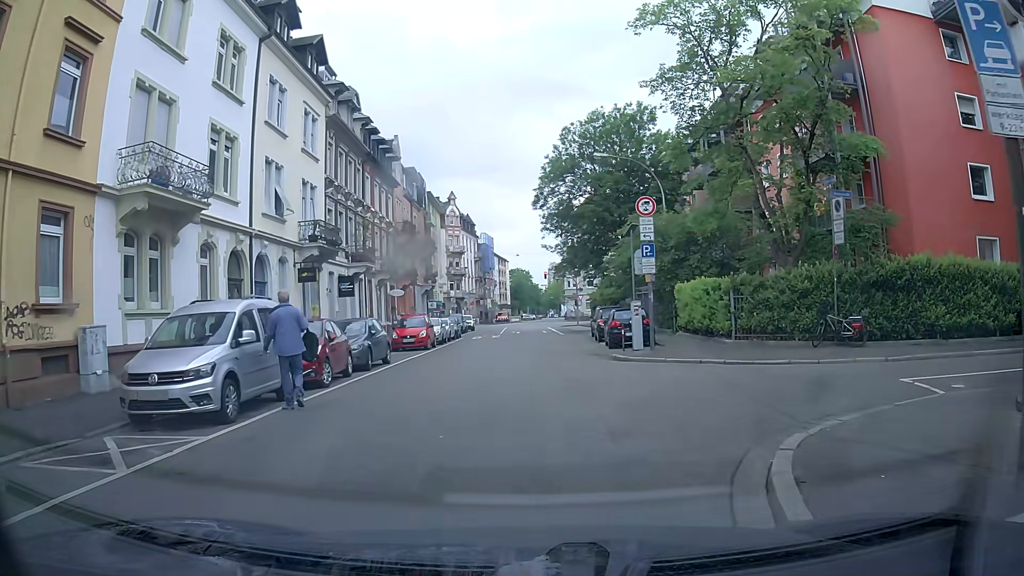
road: residential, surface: asphalt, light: Day
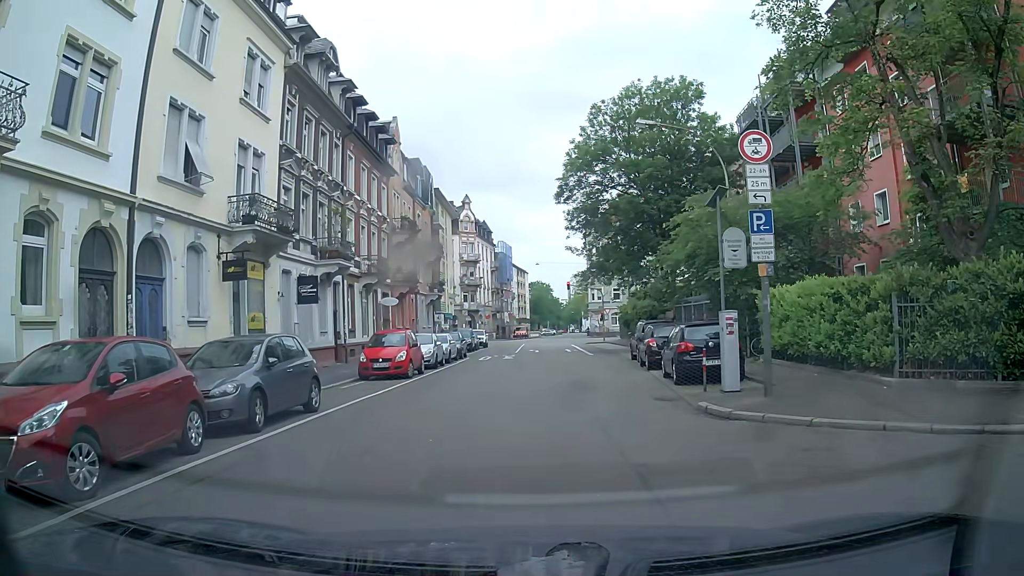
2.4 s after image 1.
(-0.2, +8.8) m; -1°
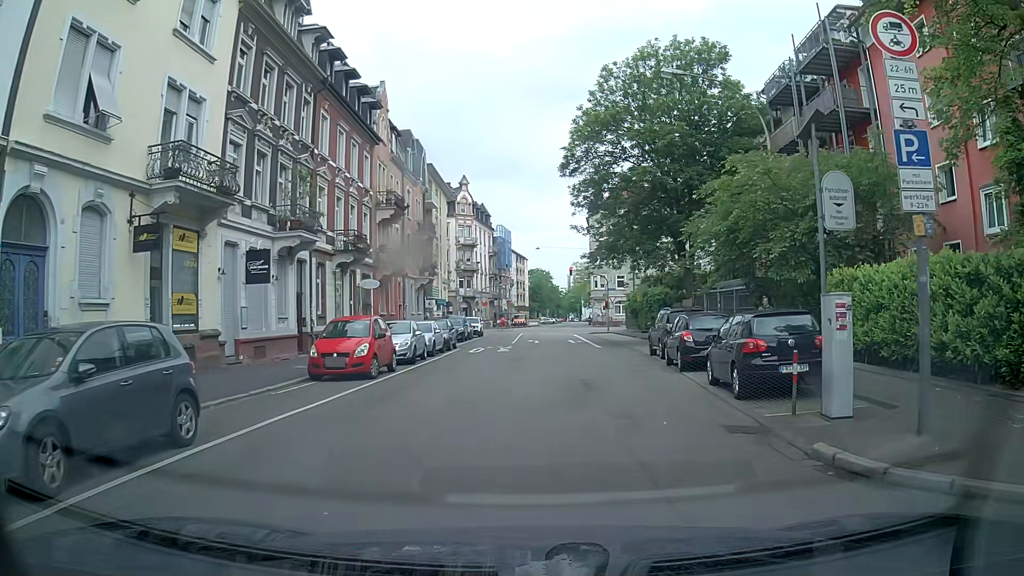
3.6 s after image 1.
(-0.2, +5.1) m; -2°
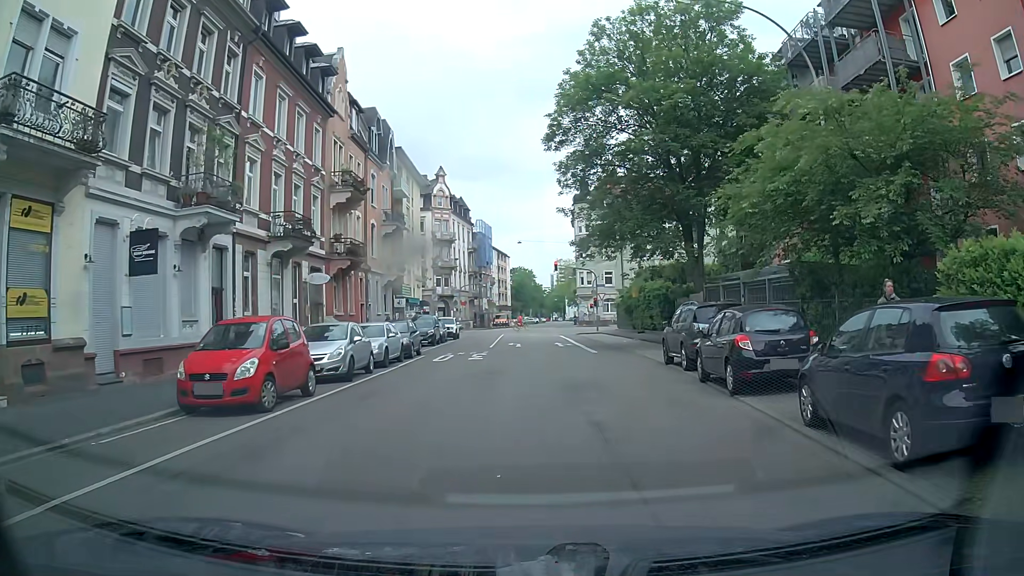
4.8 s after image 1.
(0.0, +6.0) m; +1°
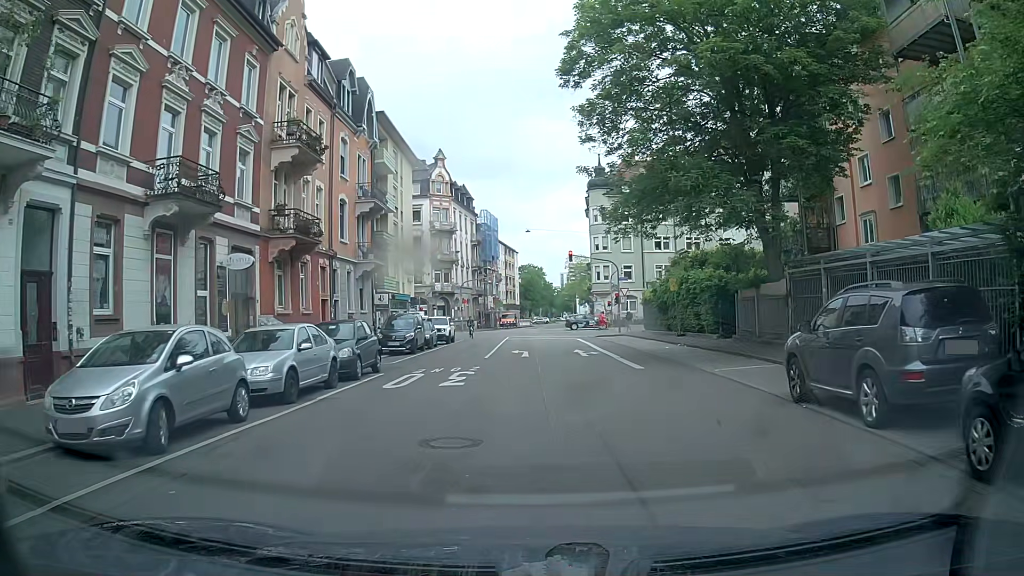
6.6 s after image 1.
(-0.2, +9.4) m; -2°
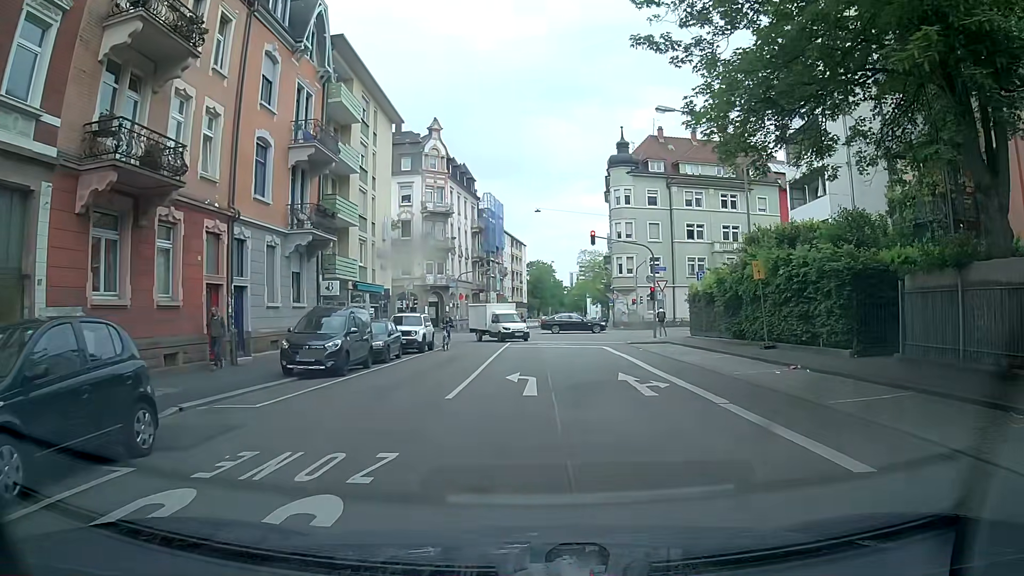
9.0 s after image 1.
(0.0, +12.3) m; 0°
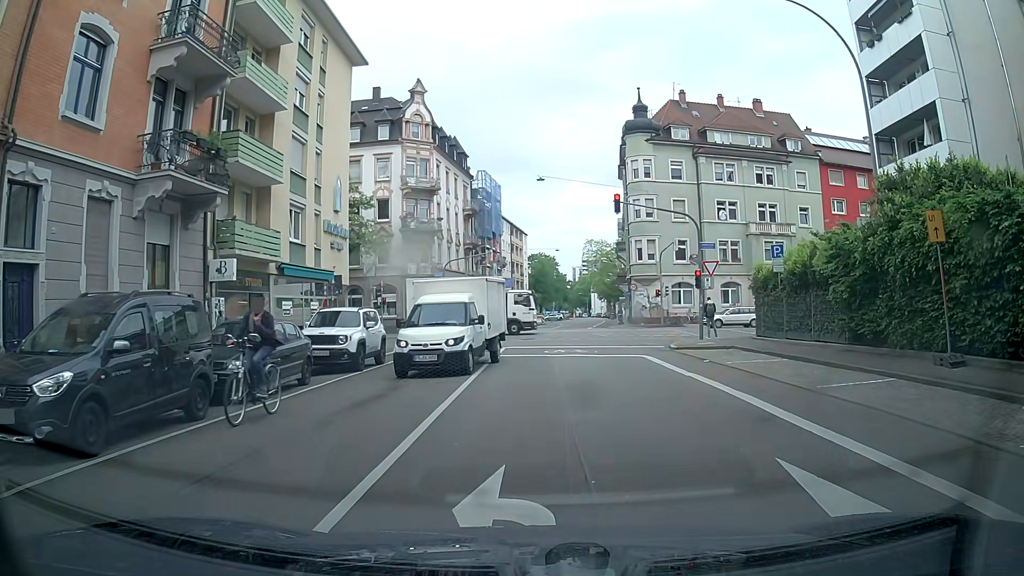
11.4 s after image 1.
(0.0, +10.9) m; -1°
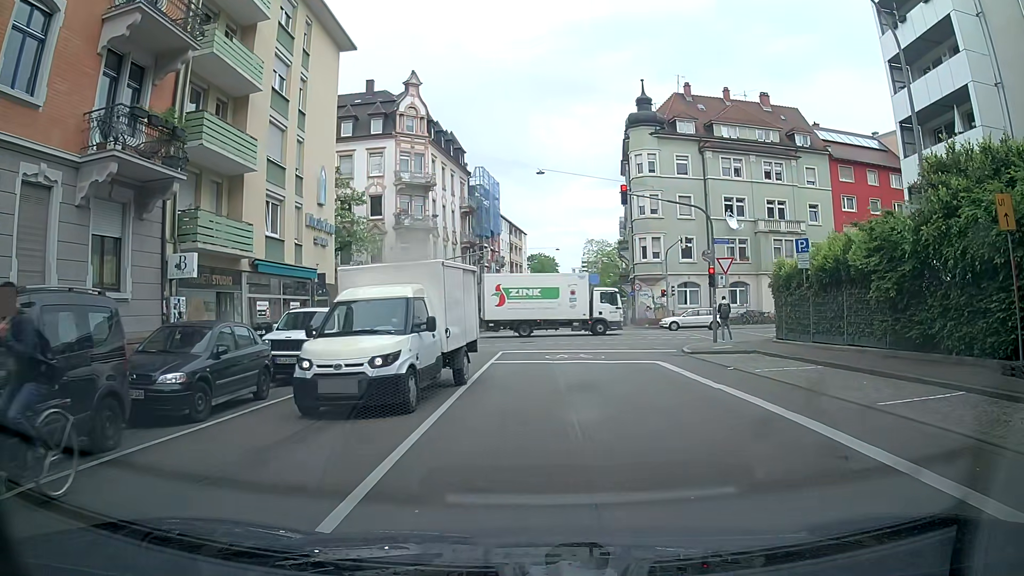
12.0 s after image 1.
(+0.1, +2.4) m; -1°
